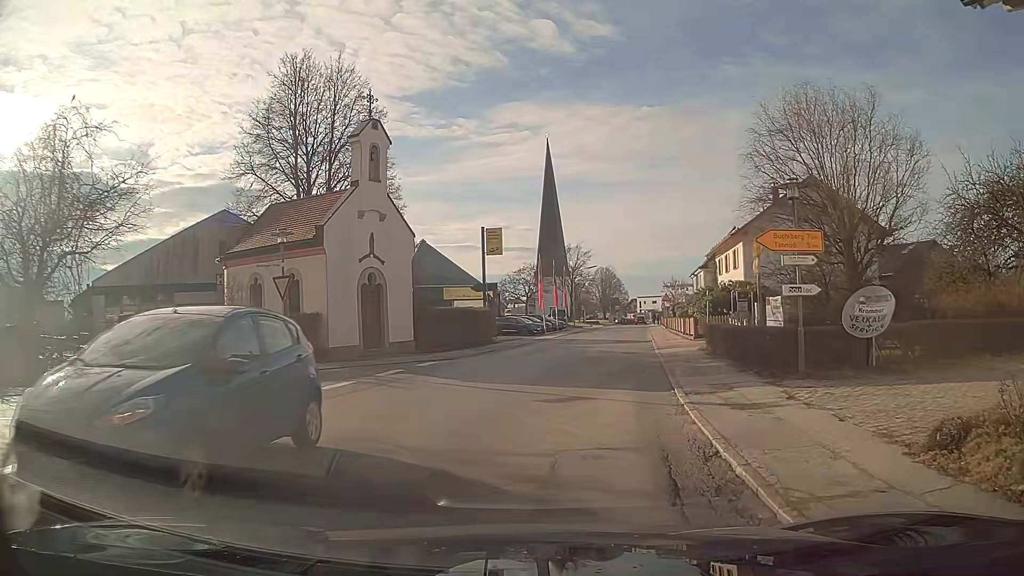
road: tertiary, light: Day
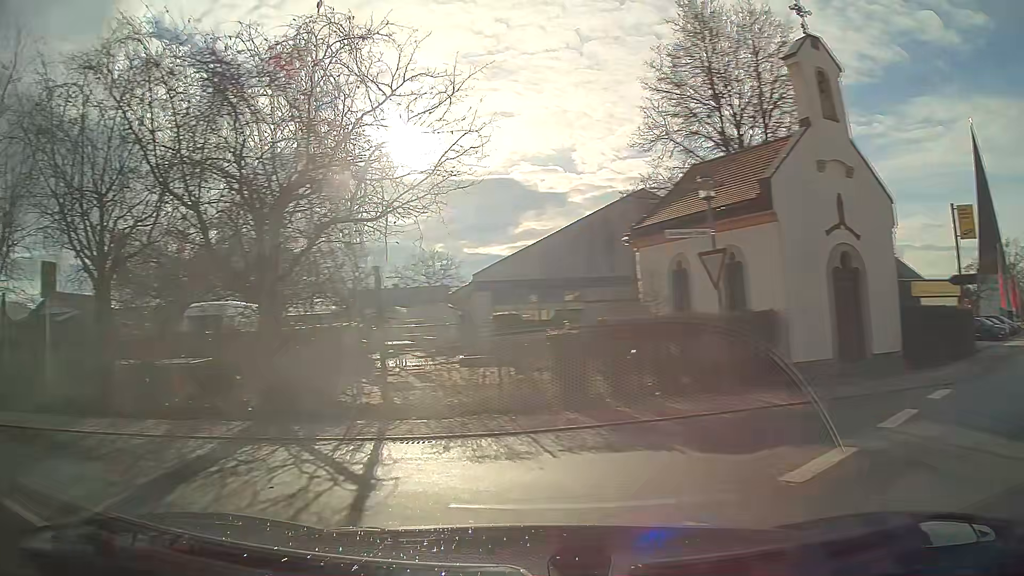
(-2.1, +7.3) m; -47°
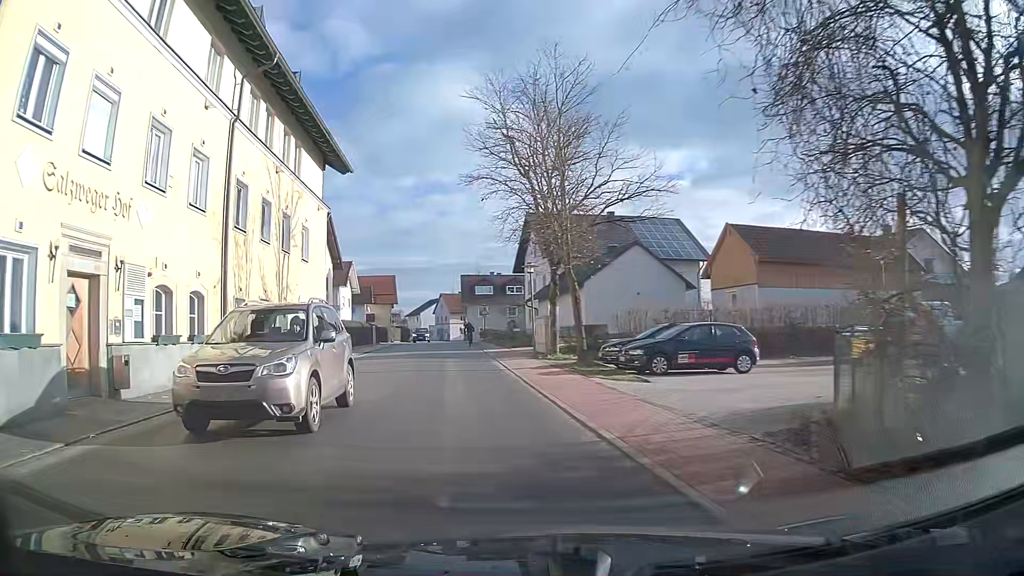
(-10.9, +9.7) m; -75°
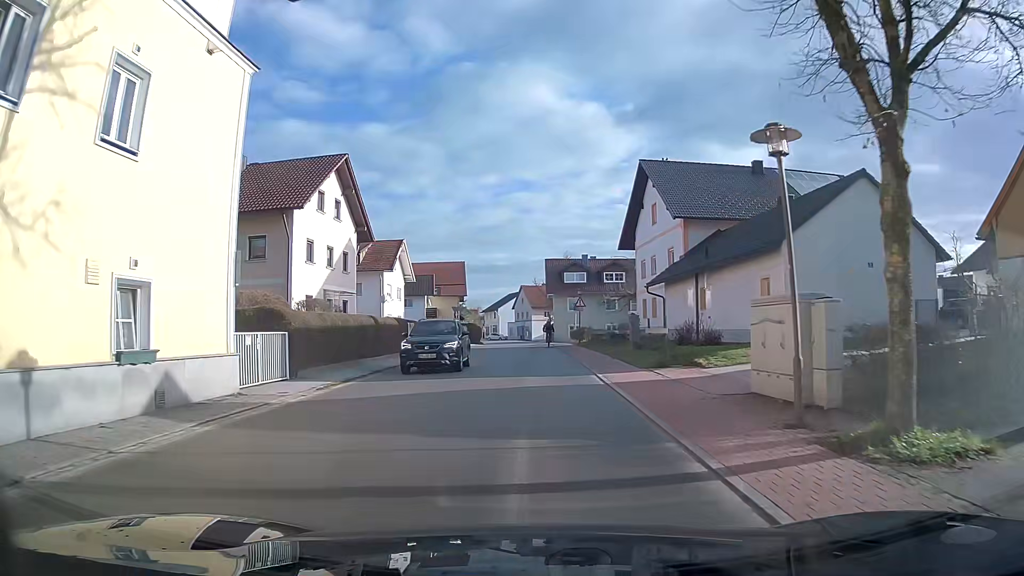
(-1.7, +19.7) m; -6°
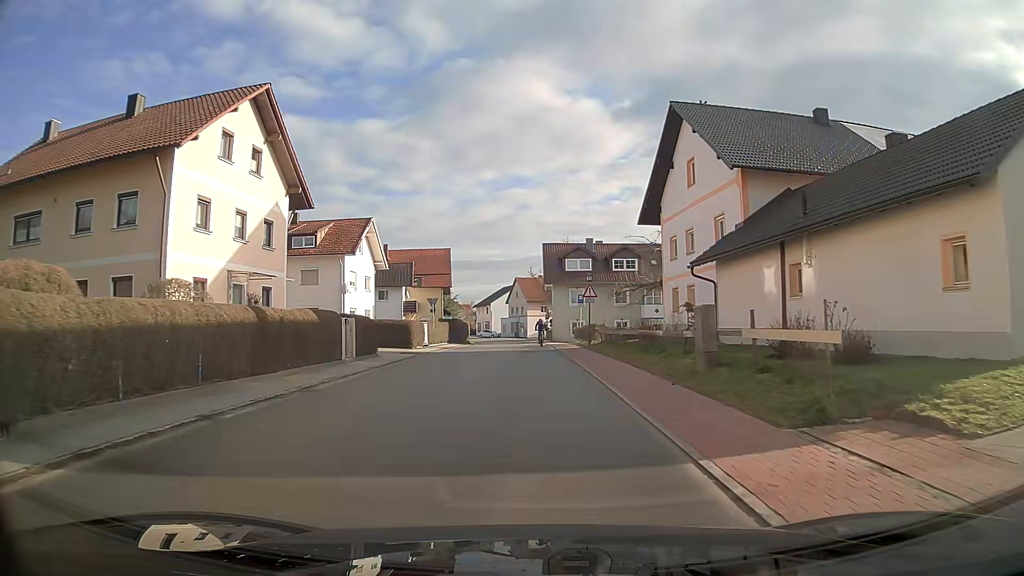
(0.0, +11.3) m; 0°
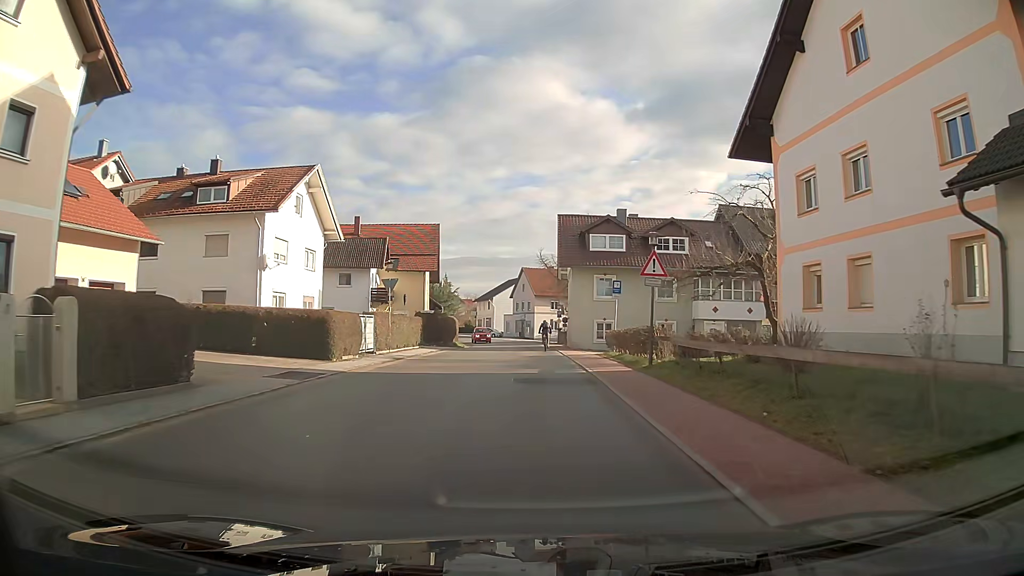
(-0.1, +16.6) m; 0°
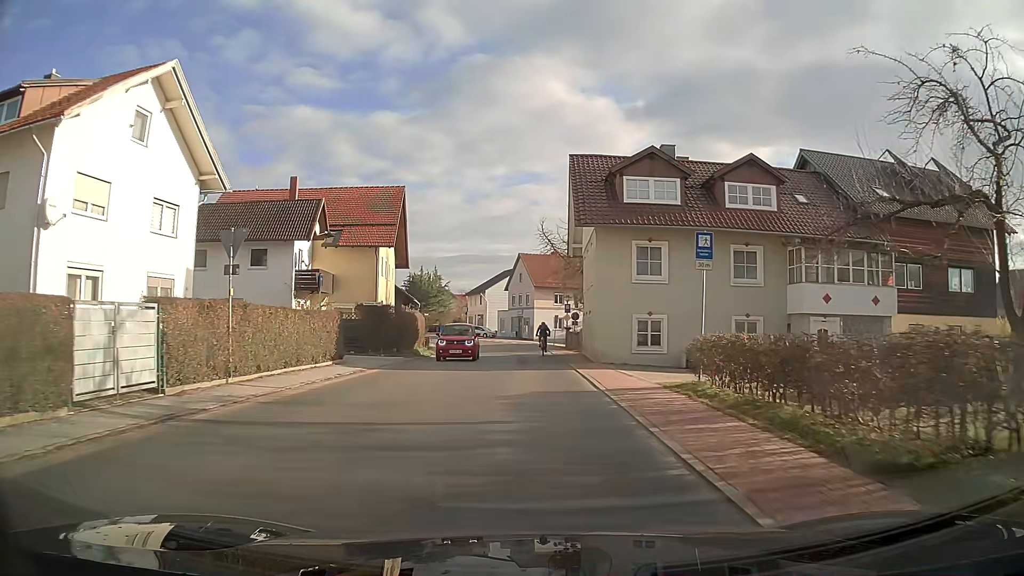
(0.0, +16.5) m; 0°
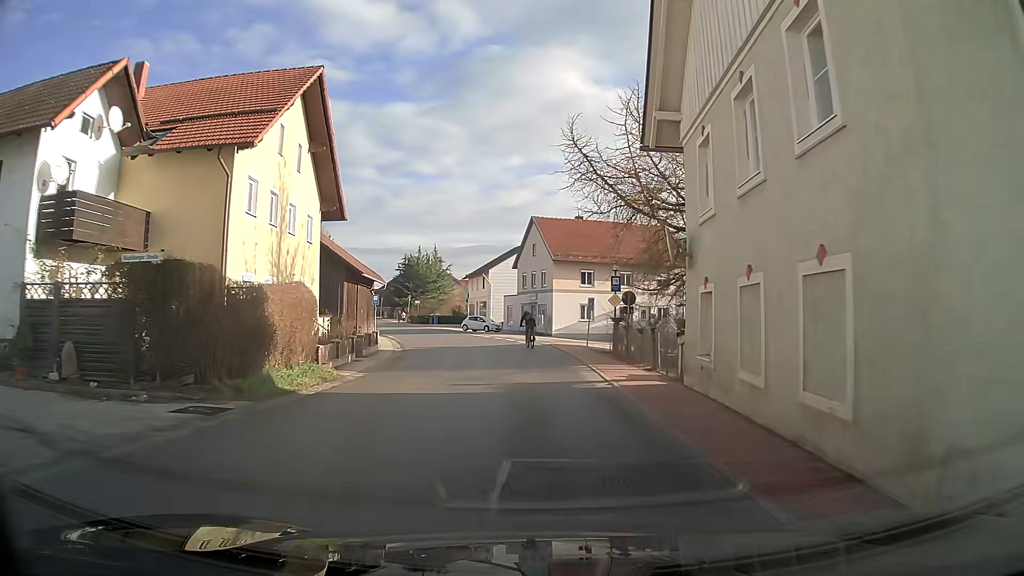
(-0.3, +21.1) m; -2°
